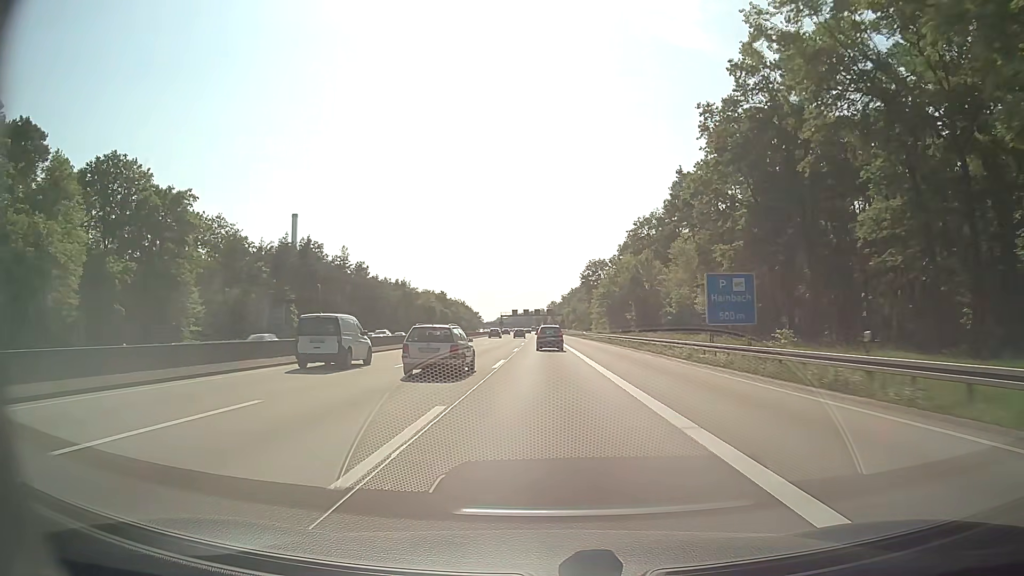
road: motorway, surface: asphalt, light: Day
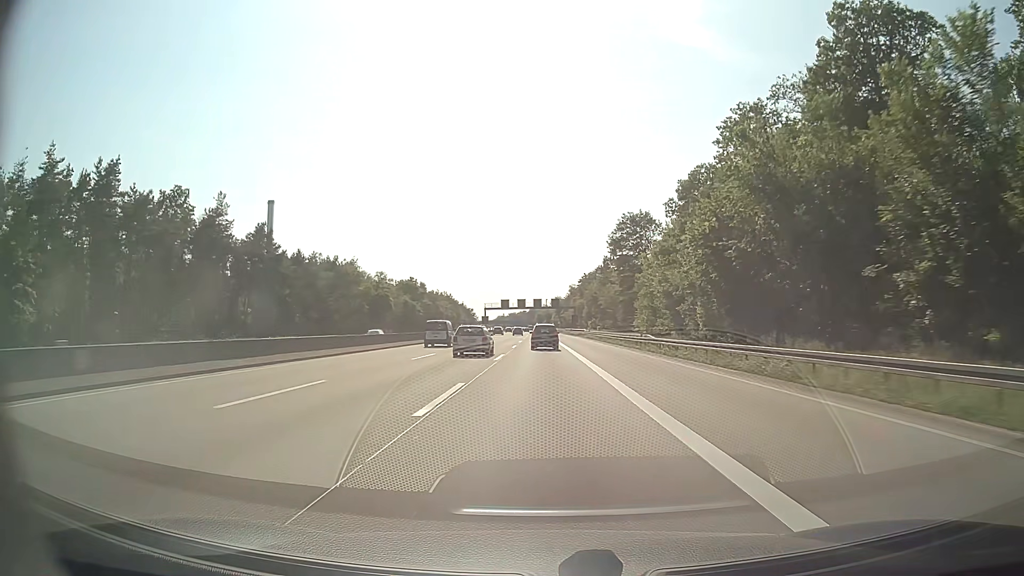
(-0.2, +67.4) m; 0°
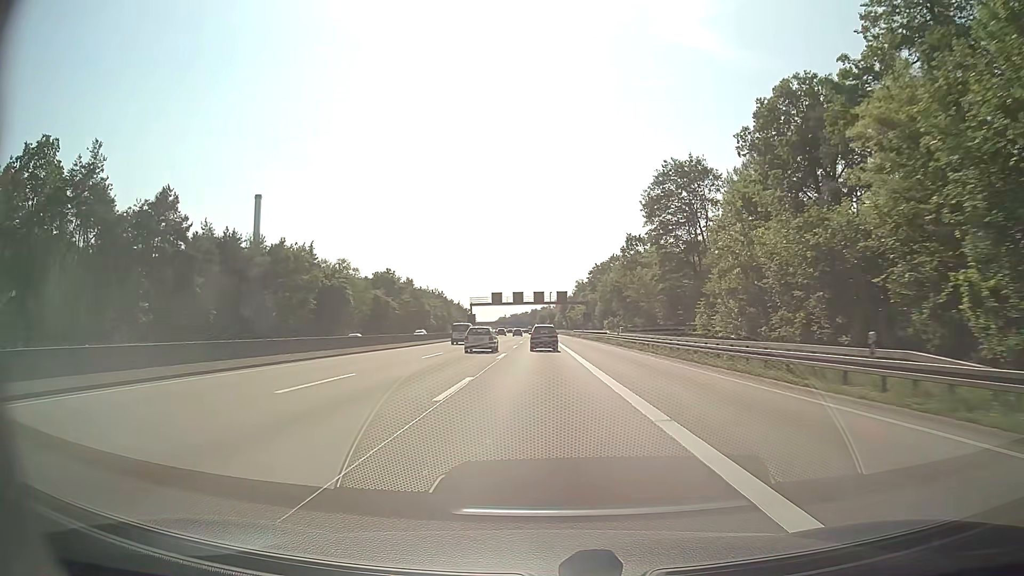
(-0.1, +33.5) m; 0°
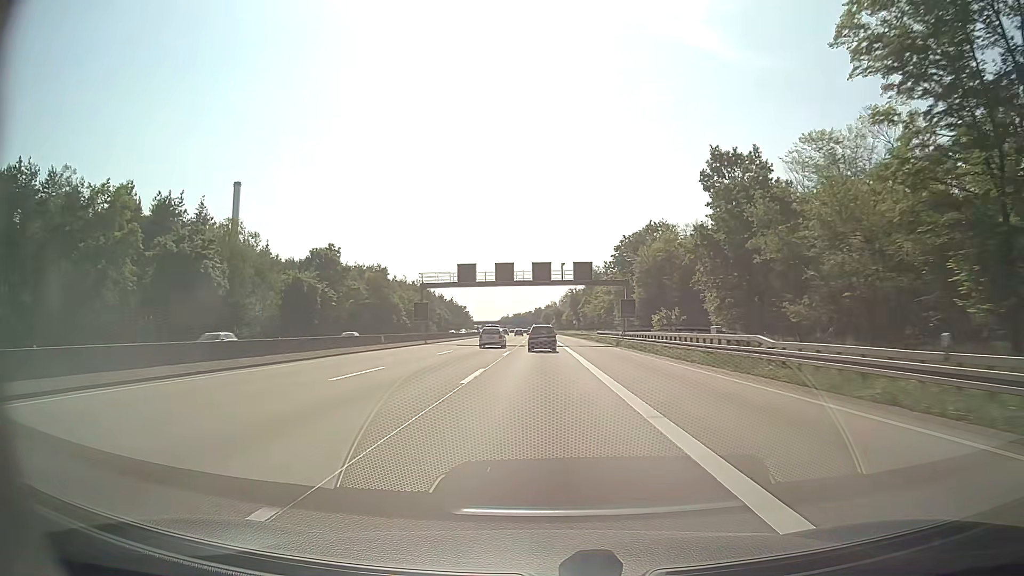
(-0.2, +50.1) m; 0°
(0, +10) (0, +20) (0, +30) (0, +40) (0, +50) (0, +60) (0, +70) (-1, +80) (-1, +90) (-1, +100) m
